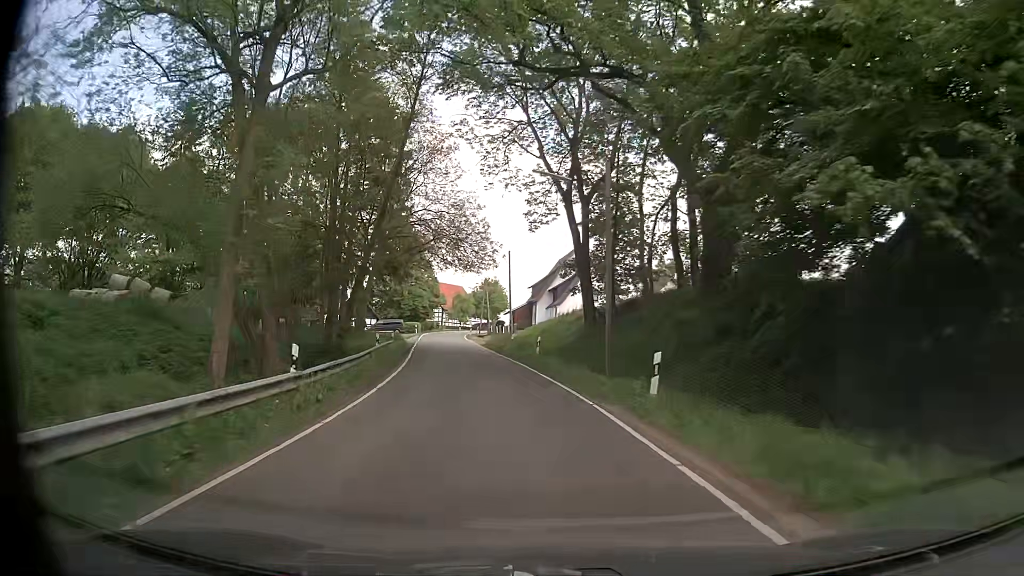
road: tertiary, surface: asphalt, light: Day
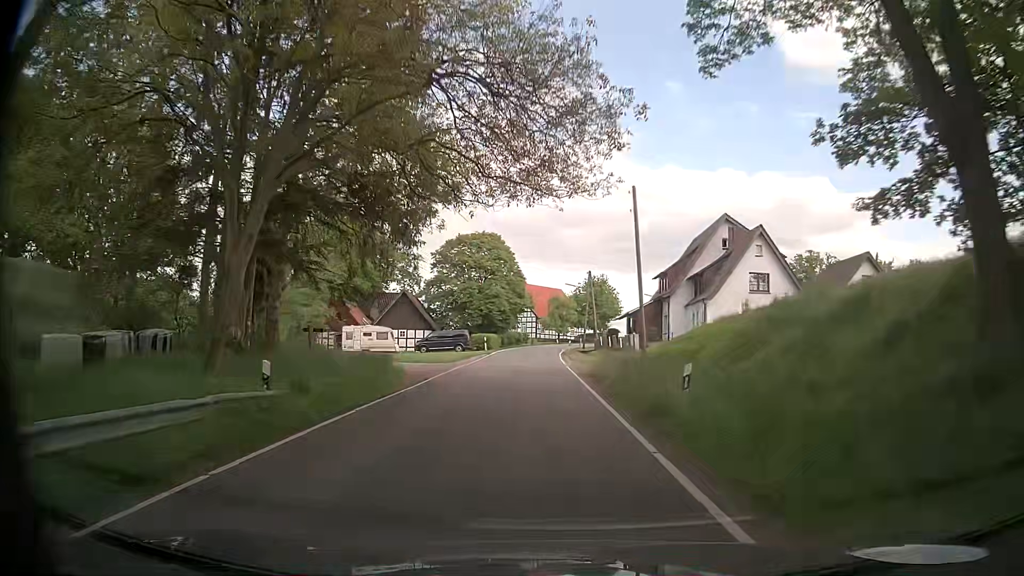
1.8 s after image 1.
(-2.2, +28.4) m; -8°
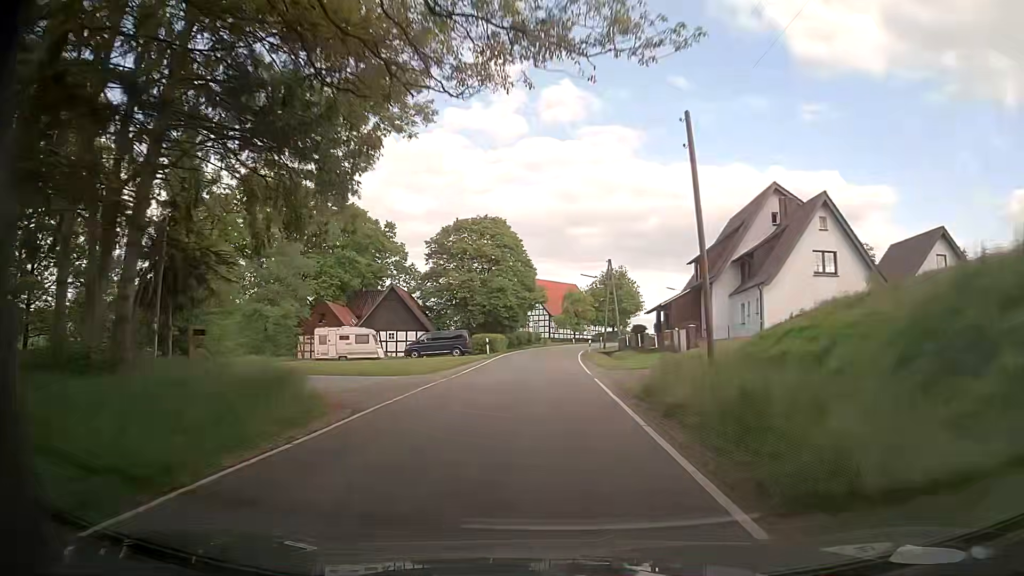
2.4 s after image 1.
(-0.2, +9.7) m; -2°
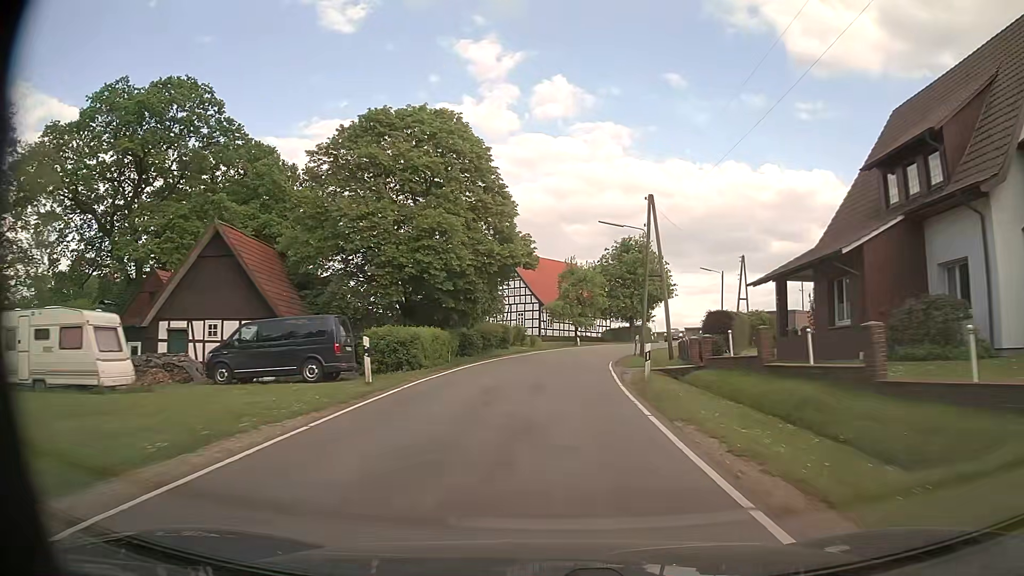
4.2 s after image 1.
(-0.1, +28.8) m; +1°
